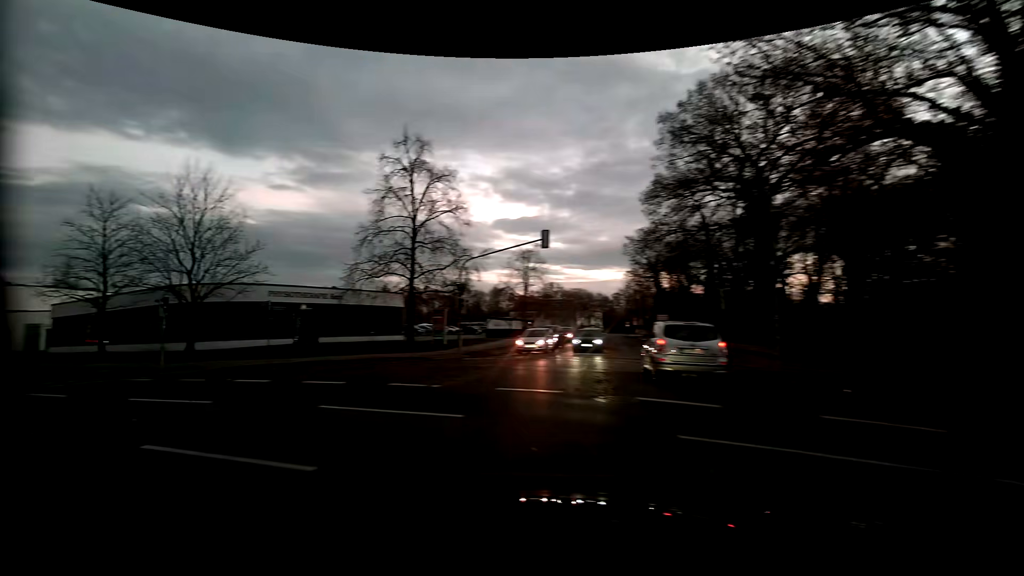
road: residential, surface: sett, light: Dusk
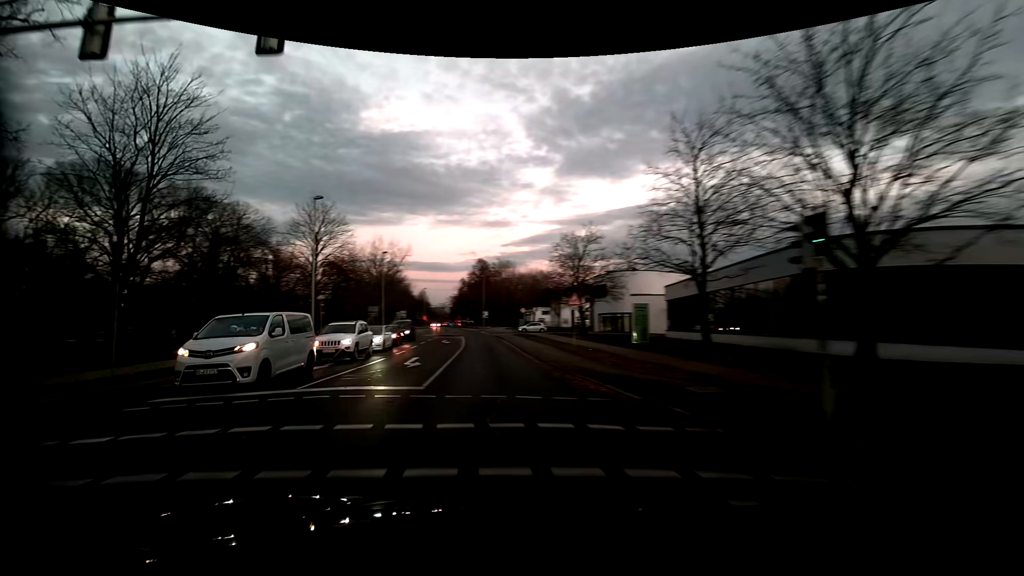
(-10.1, +15.3) m; -62°
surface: asphalt
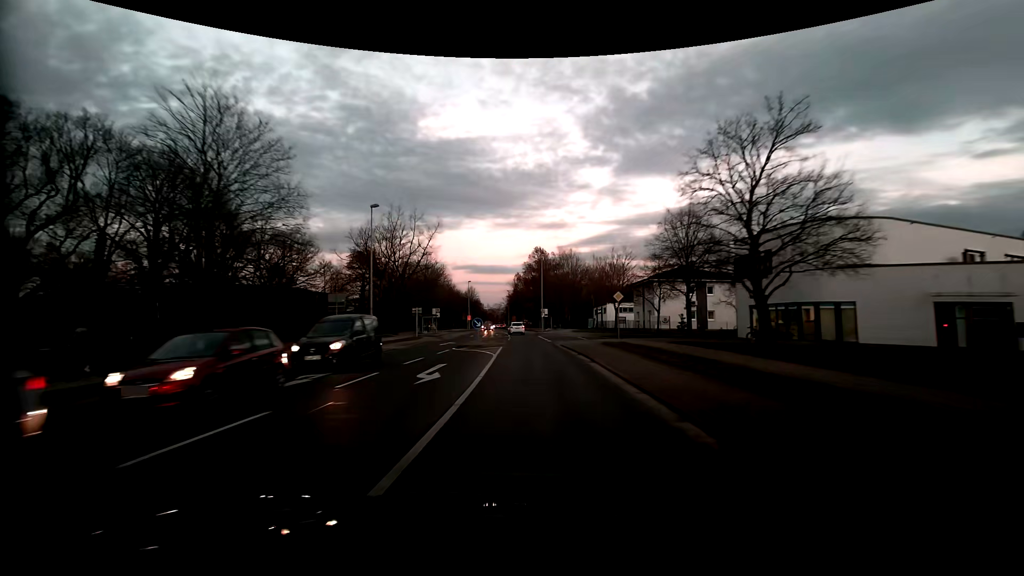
(-2.4, +26.0) m; -6°
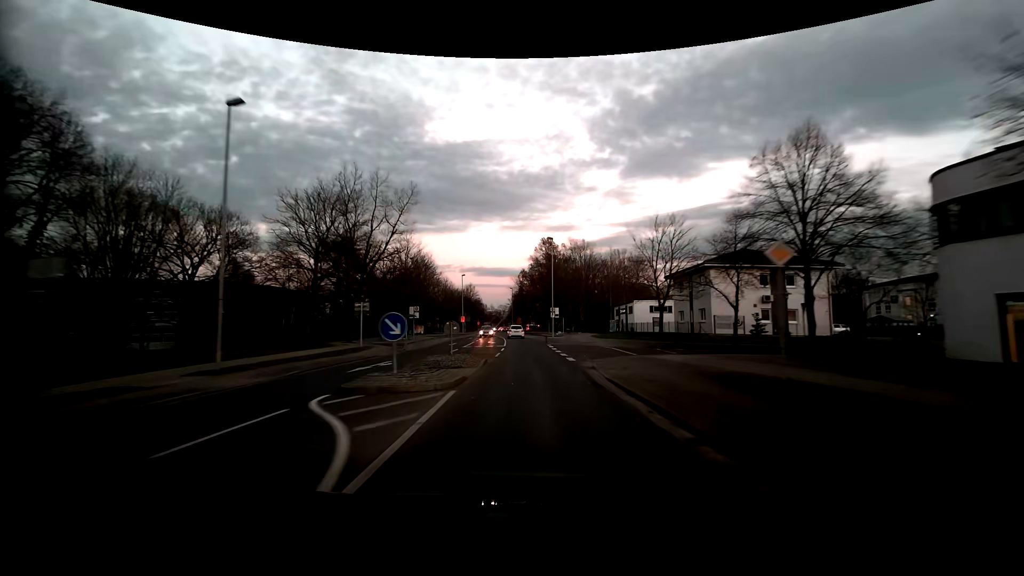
(-0.2, +17.8) m; -2°
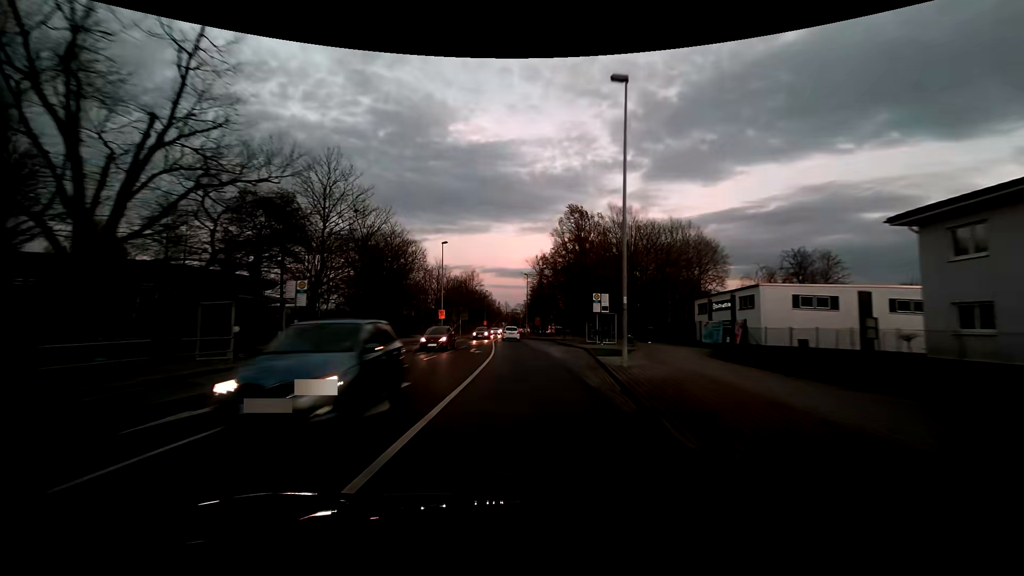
(-0.4, +32.9) m; -2°
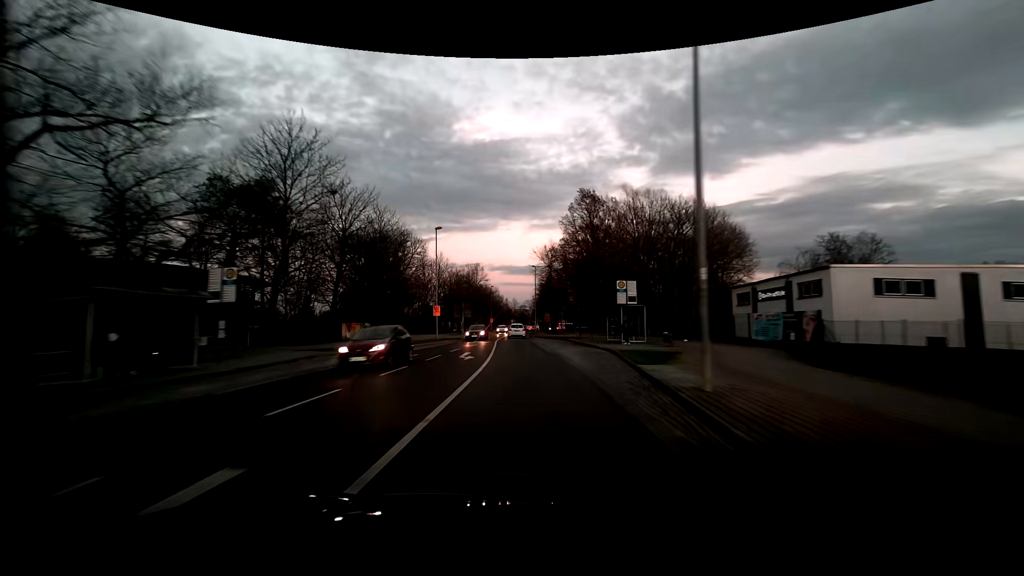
(-0.1, +7.0) m; -1°
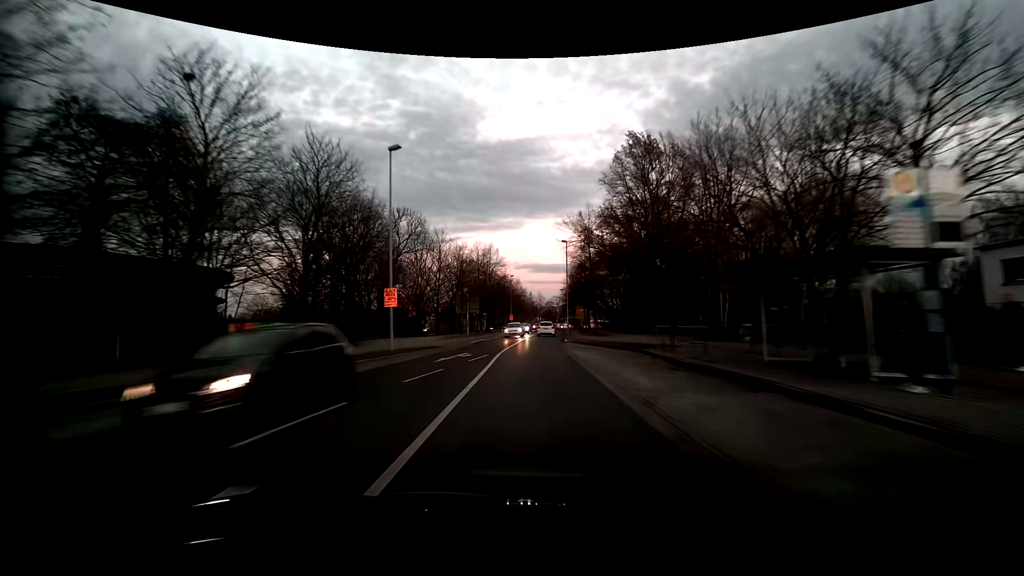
(-0.6, +20.2) m; -3°
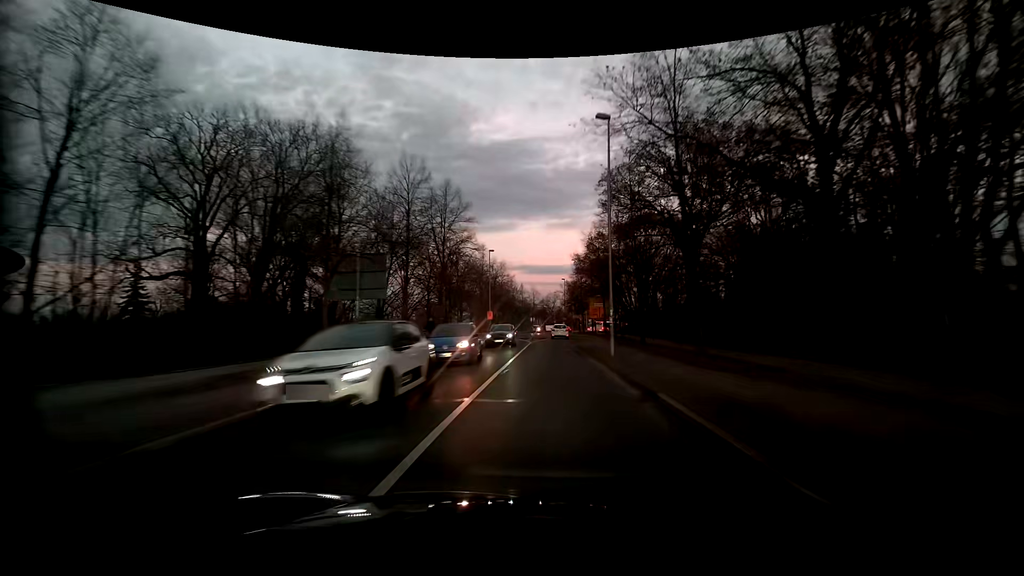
(-0.1, +32.5) m; +1°
(0, +10) (0, +20) (+1, +30) (+1, +40) (+2, +50) (+3, +60) (+2, +70) (+2, +80) (+2, +90) (+4, +100) m
